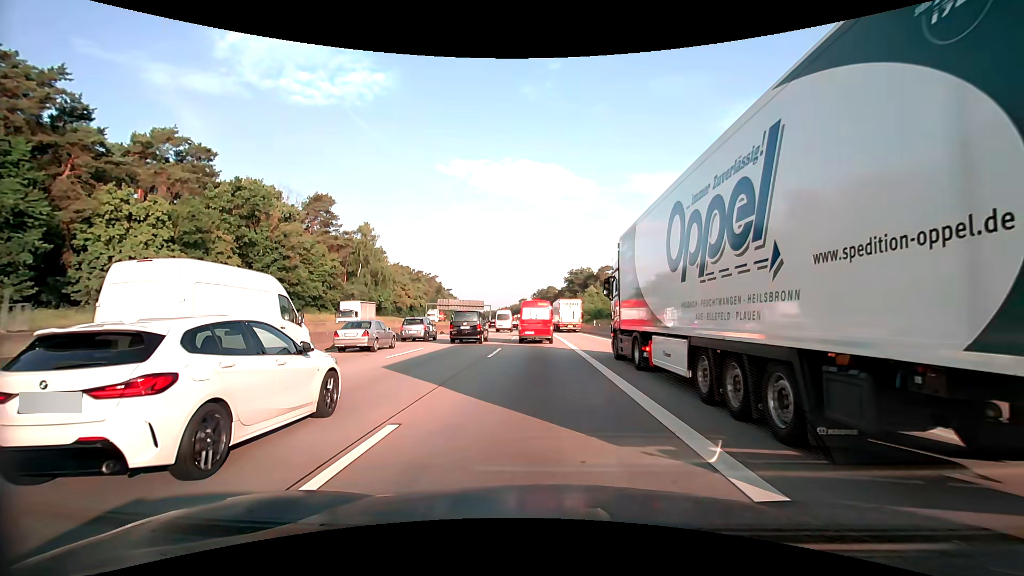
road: motorway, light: Day
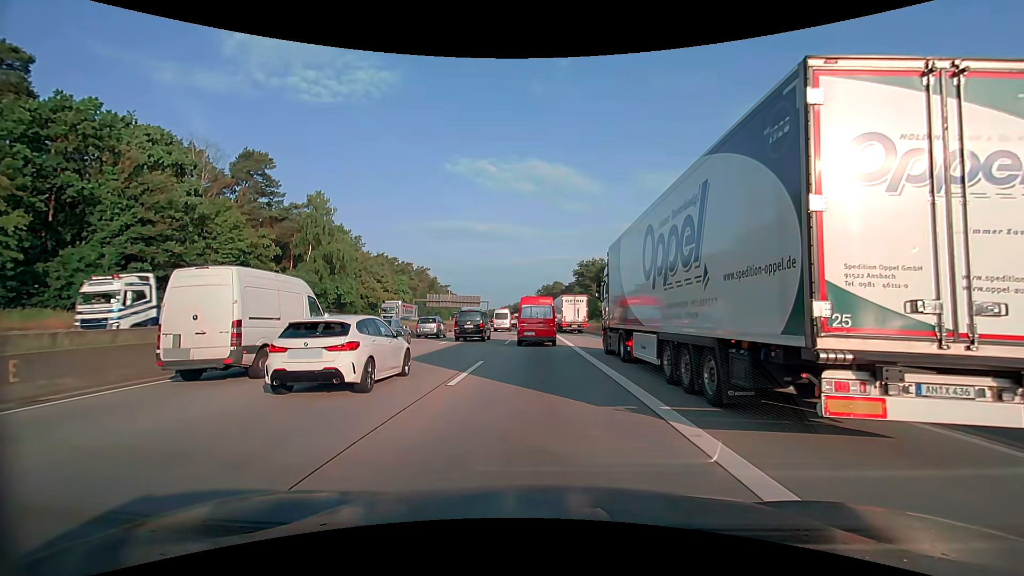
(-0.3, +26.3) m; -1°
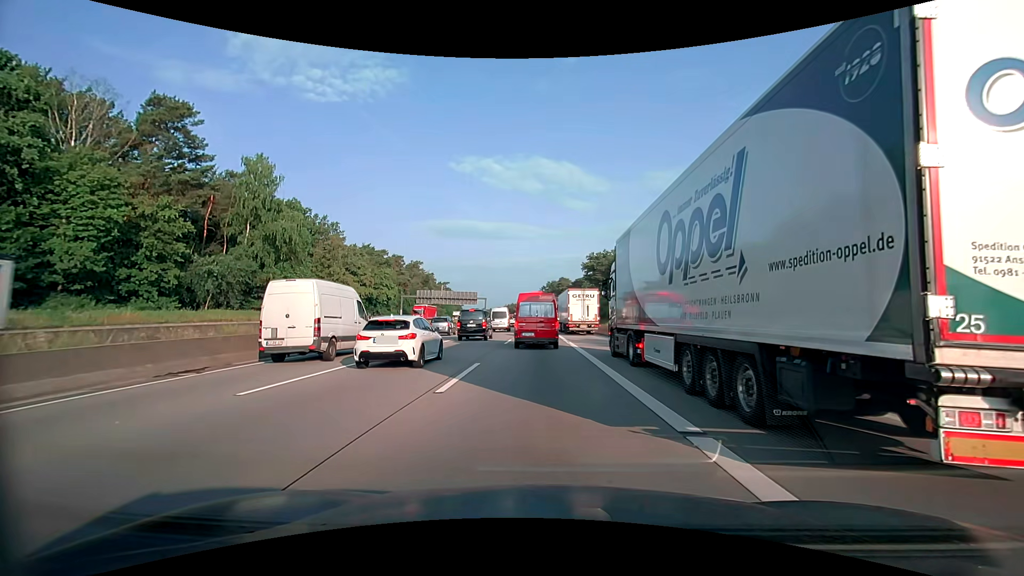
(-0.1, +19.2) m; -1°
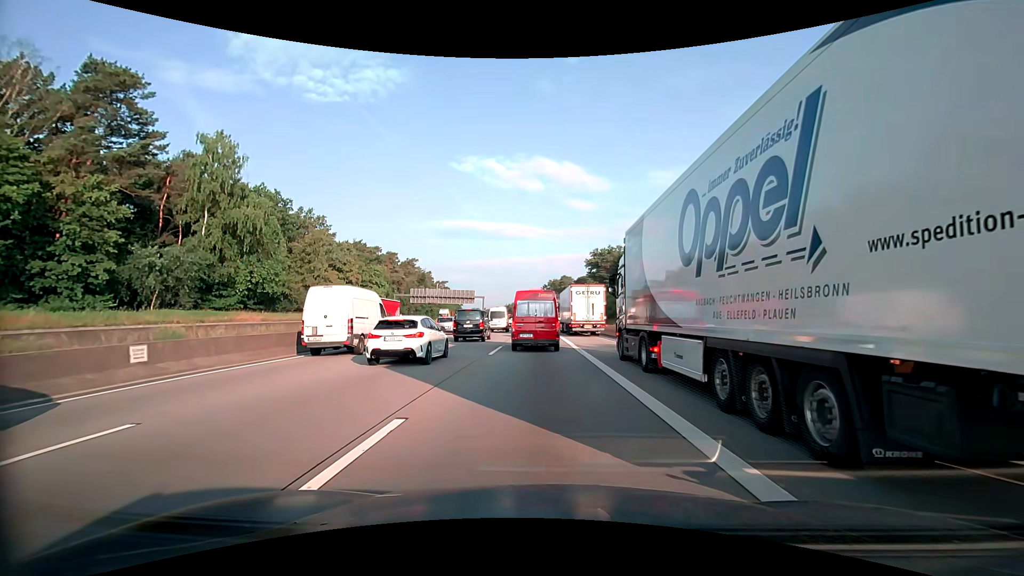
(0.0, +8.4) m; 0°
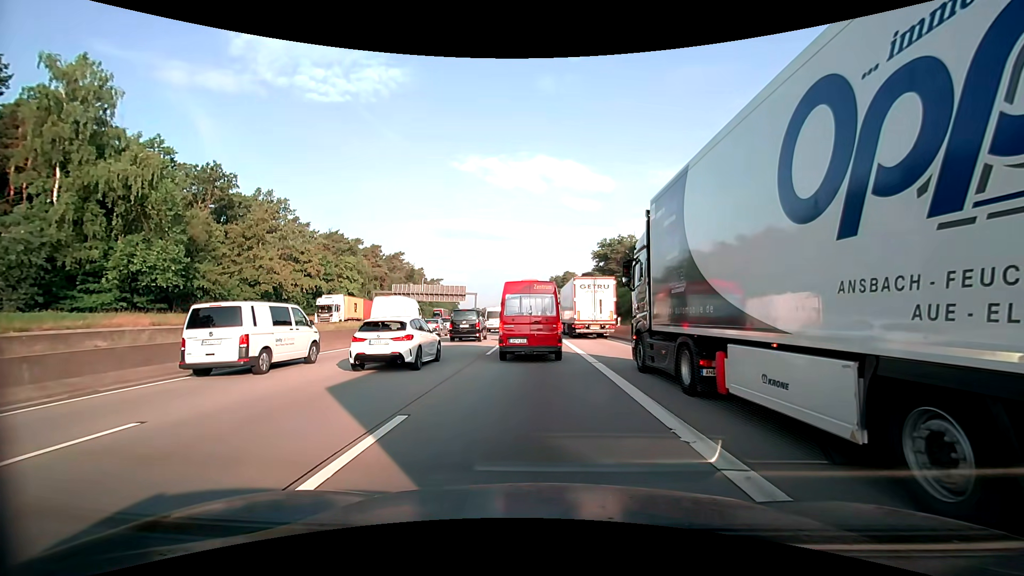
(+0.1, +17.7) m; 0°
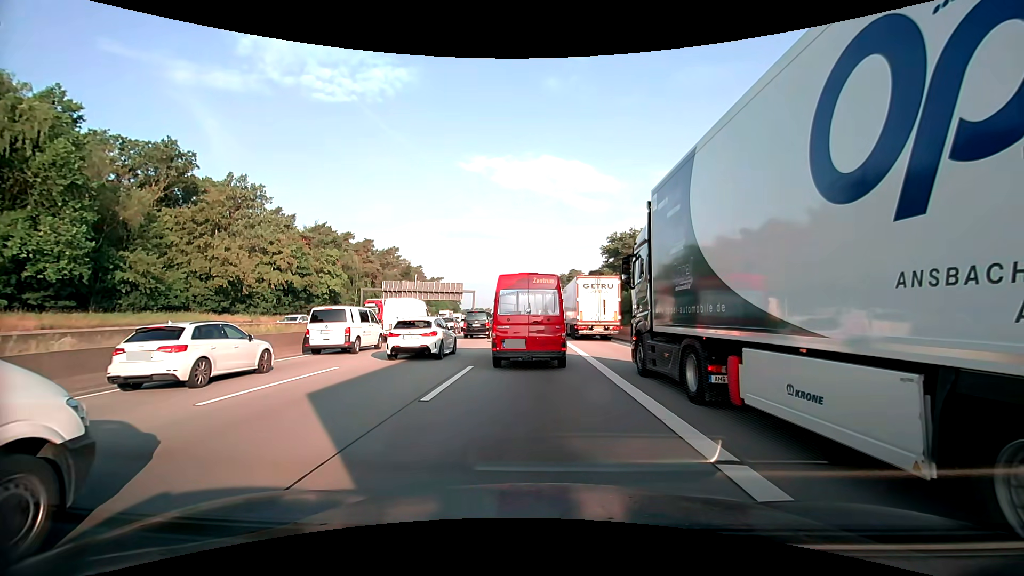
(-0.1, +10.6) m; -1°
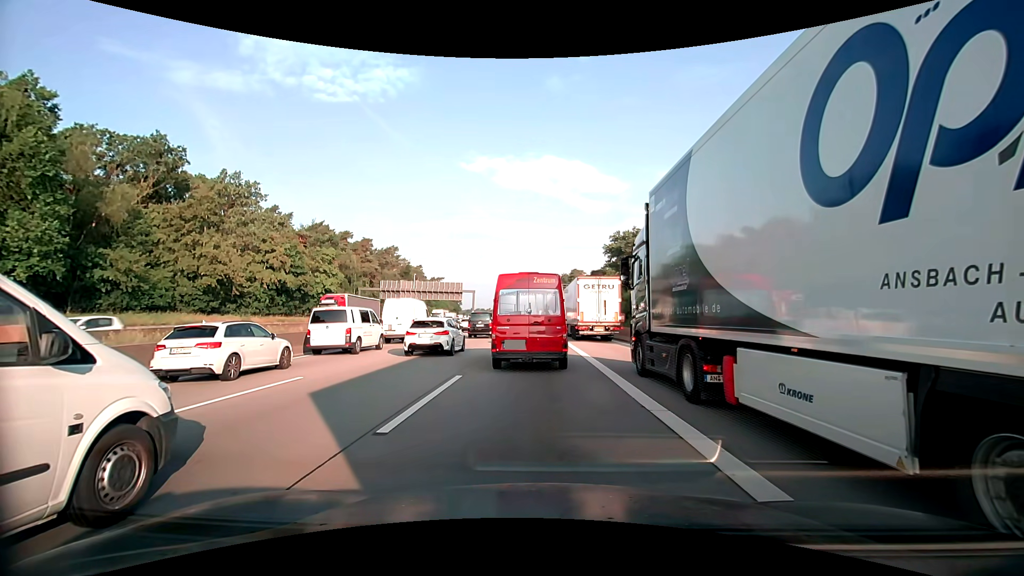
(0.0, +2.3) m; 0°
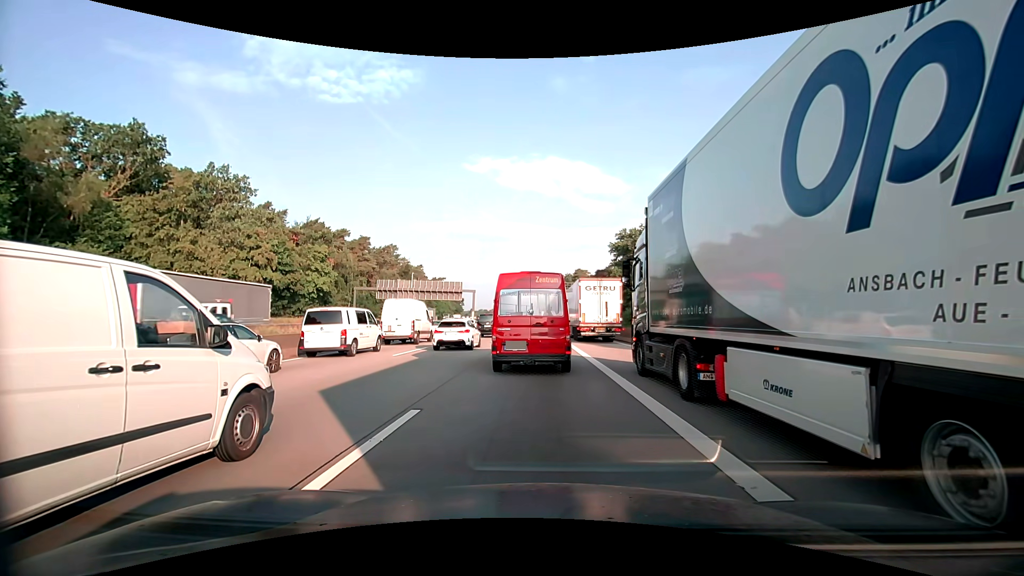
(0.0, +4.4) m; -1°
(0, +10) (0, +20) (0, +30) (0, +40) (0, +50) (0, +60) (-1, +70) (-1, +80) (-1, +90) (-2, +100) m
